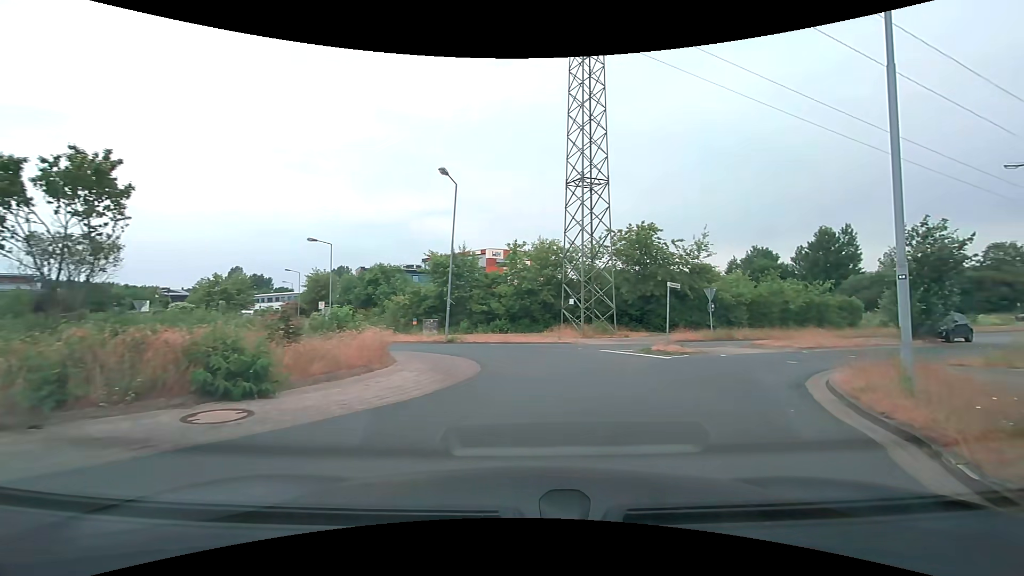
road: residential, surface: asphalt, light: Day
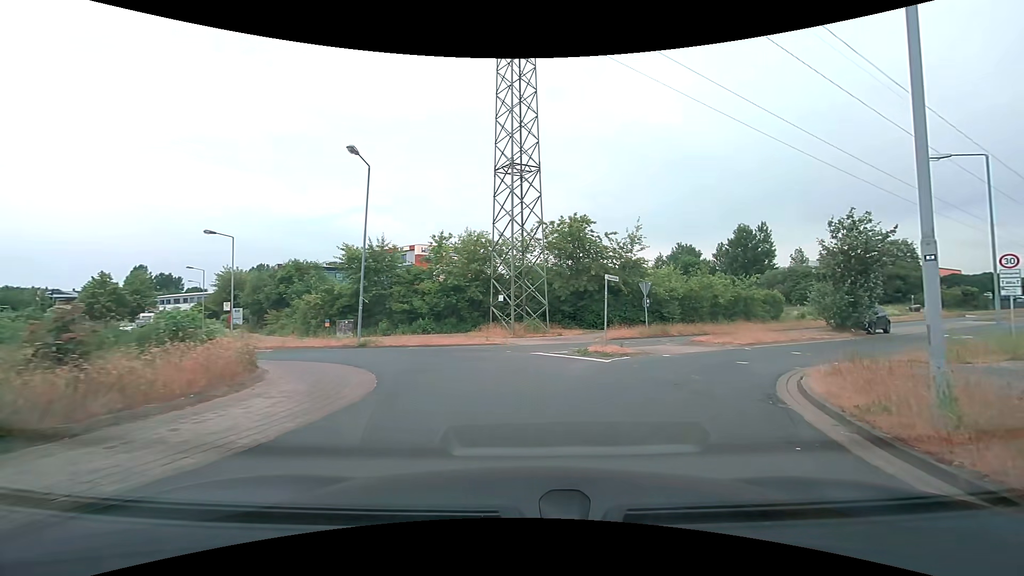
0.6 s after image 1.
(+0.2, +2.5) m; +8°
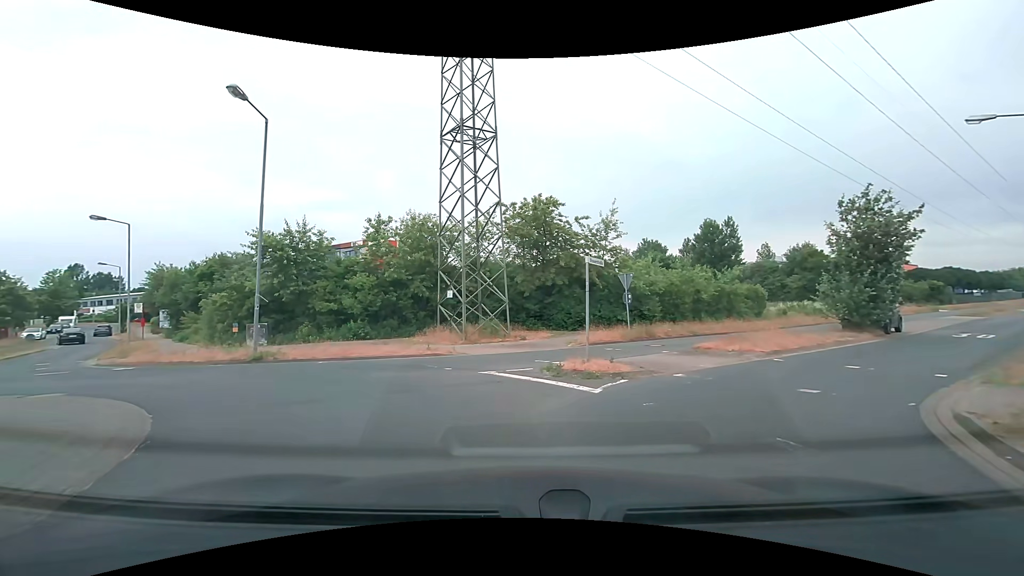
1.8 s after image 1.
(+0.3, +5.2) m; +5°
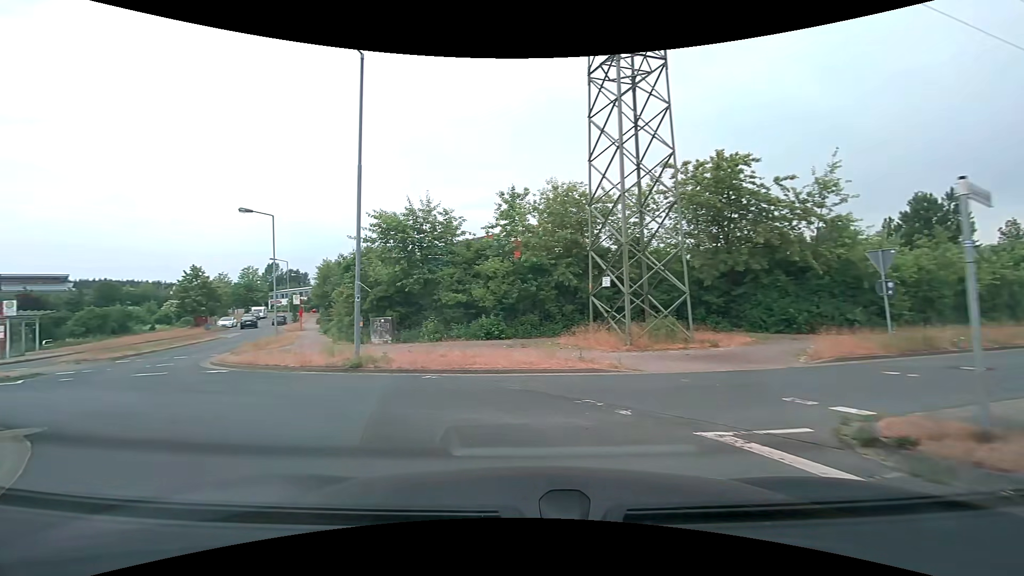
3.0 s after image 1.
(-0.7, +5.5) m; -16°
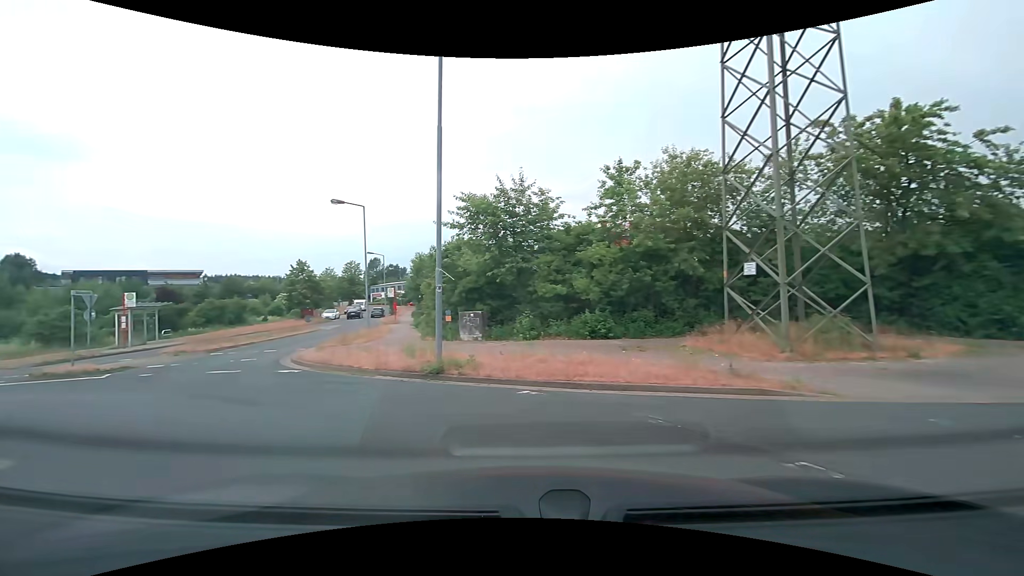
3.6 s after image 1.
(-0.2, +2.7) m; -10°
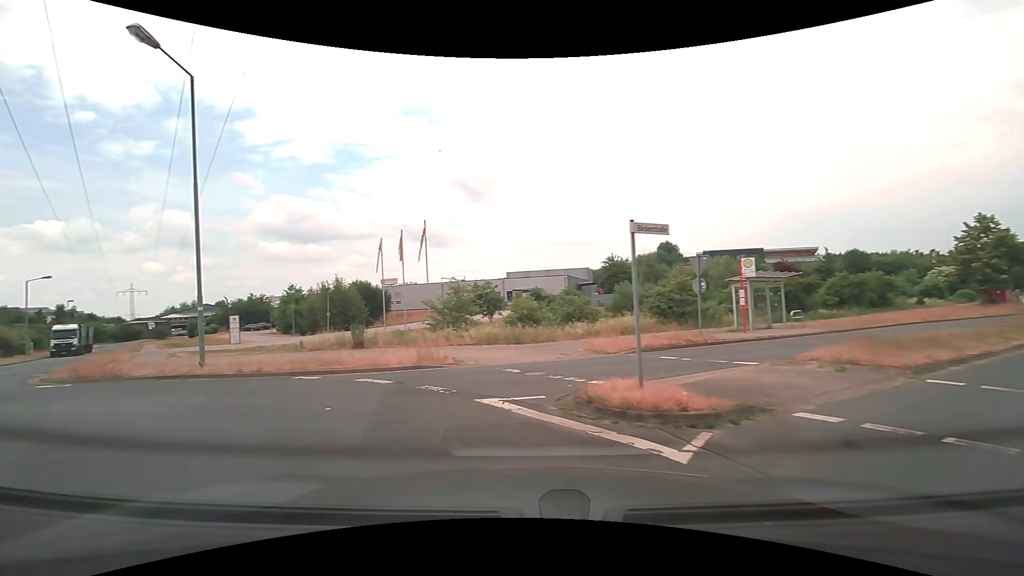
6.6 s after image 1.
(-6.3, +11.1) m; -63°
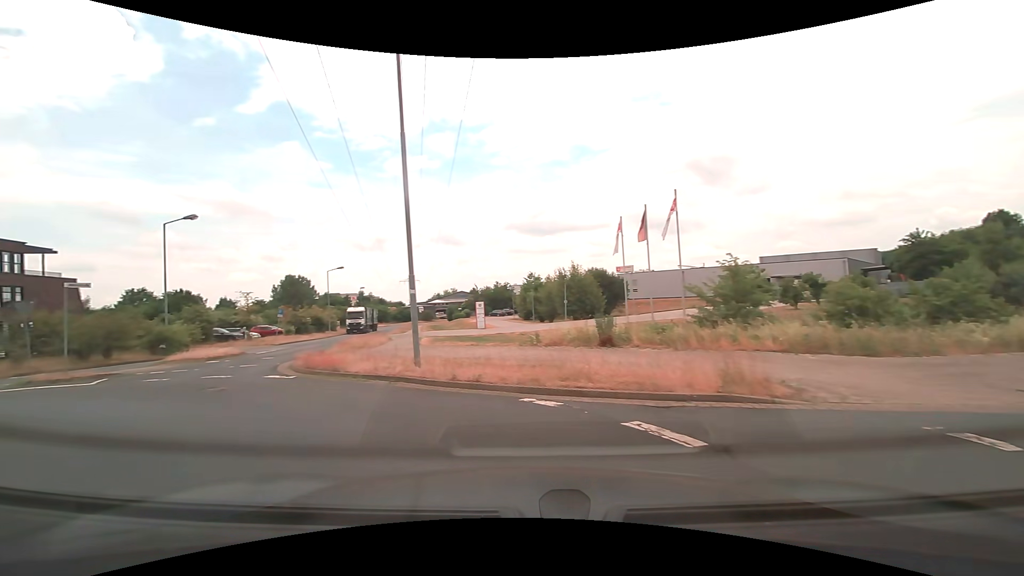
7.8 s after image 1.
(-1.1, +5.1) m; -26°
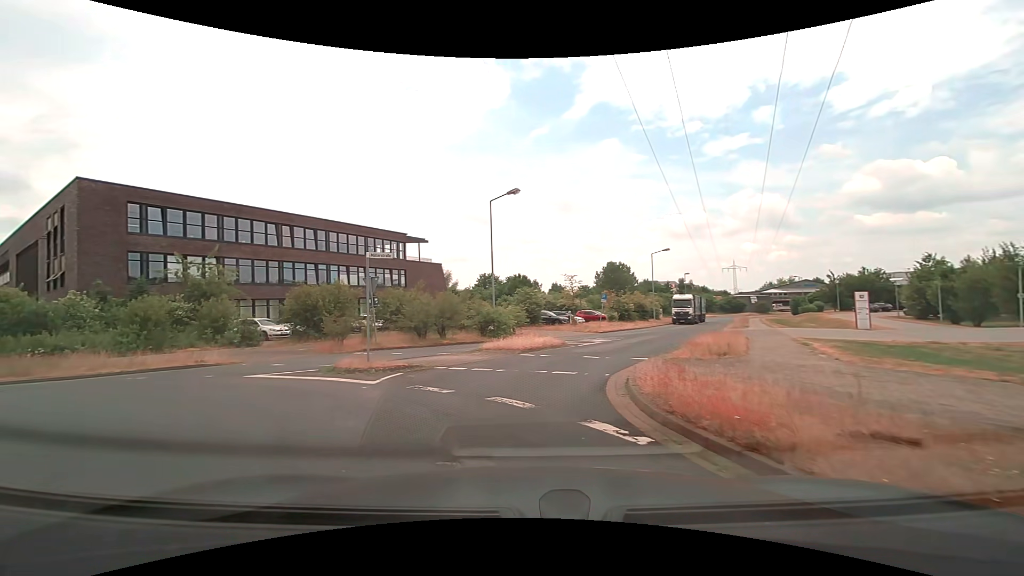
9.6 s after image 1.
(-2.4, +7.1) m; -36°
(-1, +10) (+2, +19) (+7, +28) (+11, +37) (+15, +46) (+19, +56) (+23, +65) (+27, +74) (+31, +83) (+35, +92) m
